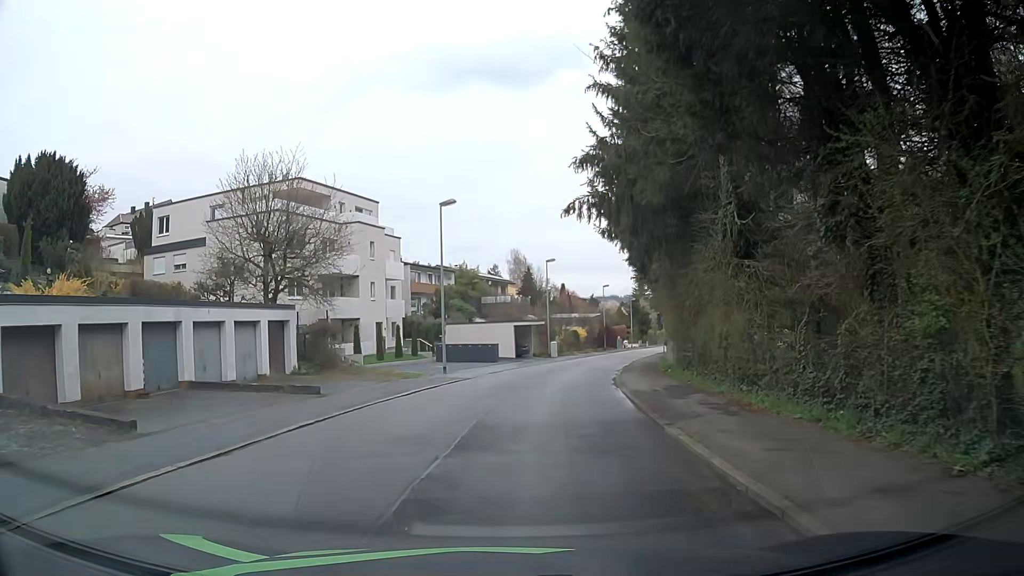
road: residential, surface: asphalt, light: Day
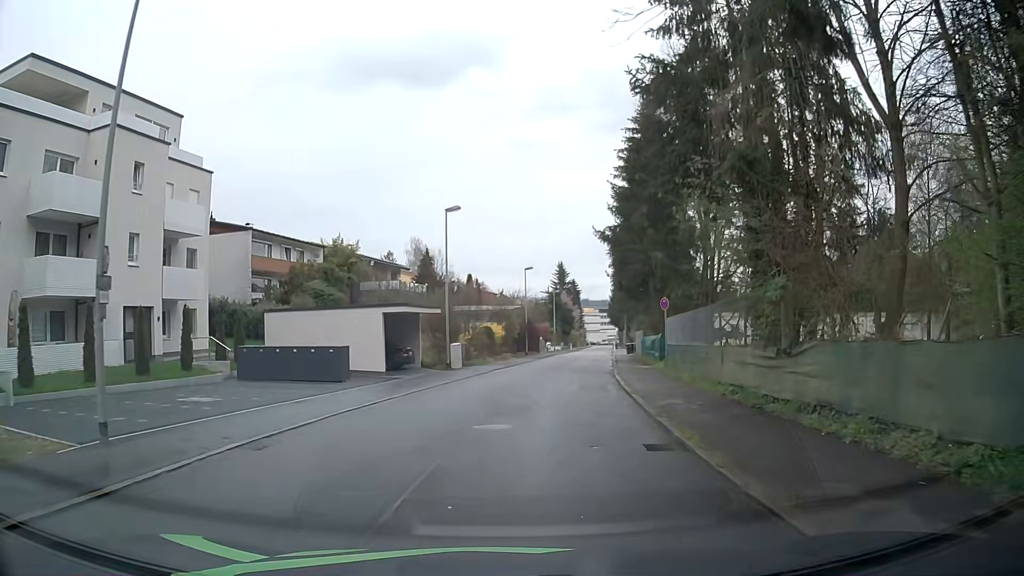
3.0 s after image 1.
(+1.6, +22.2) m; +7°
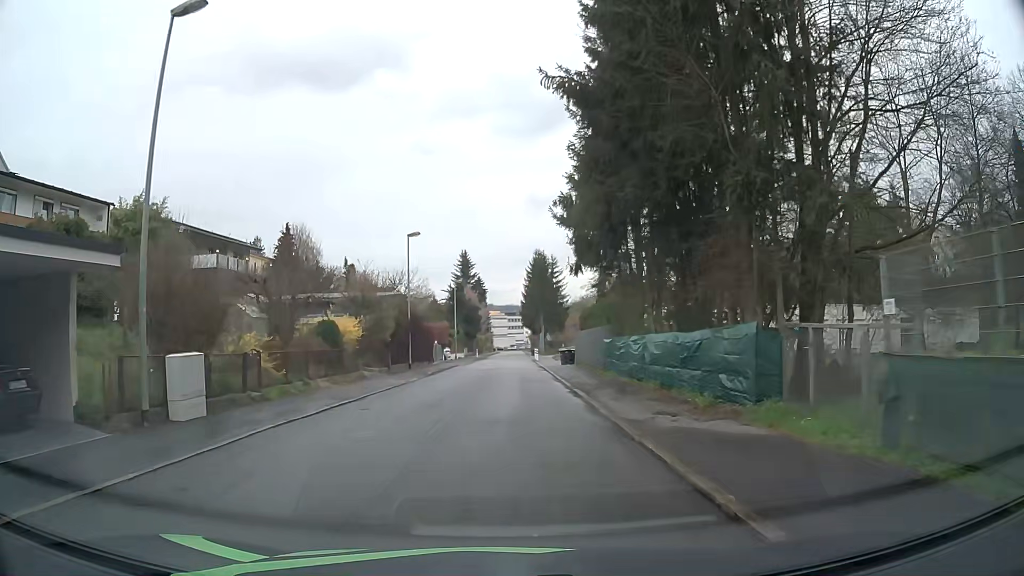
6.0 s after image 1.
(+2.1, +22.3) m; +9°
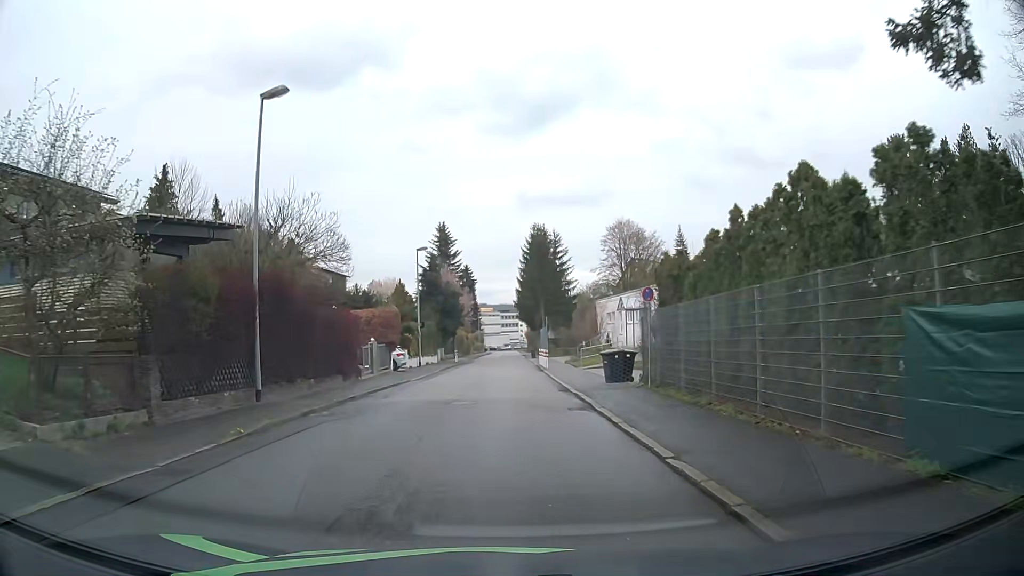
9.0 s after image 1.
(+0.3, +24.2) m; 0°
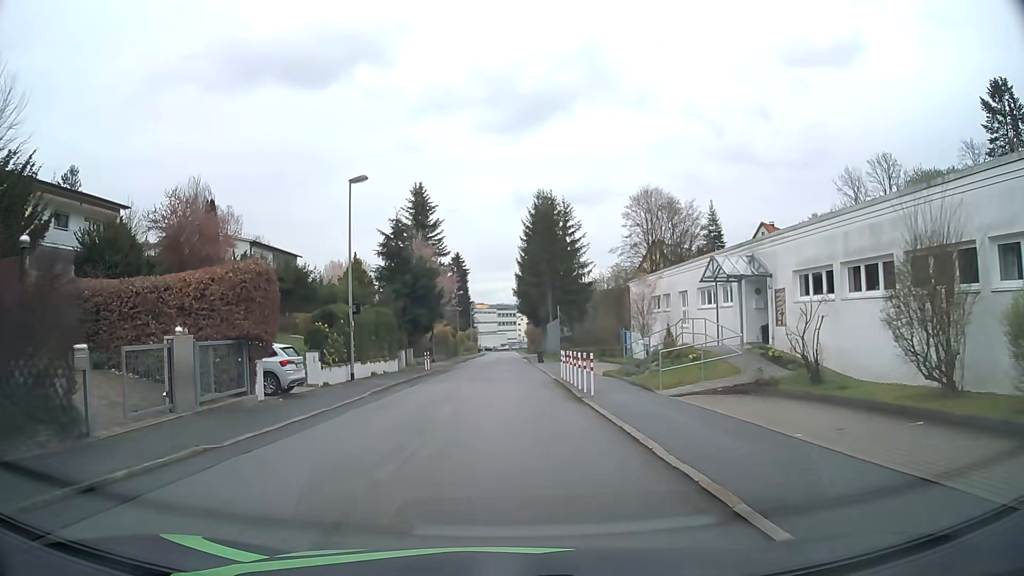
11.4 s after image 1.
(+0.3, +20.2) m; +1°
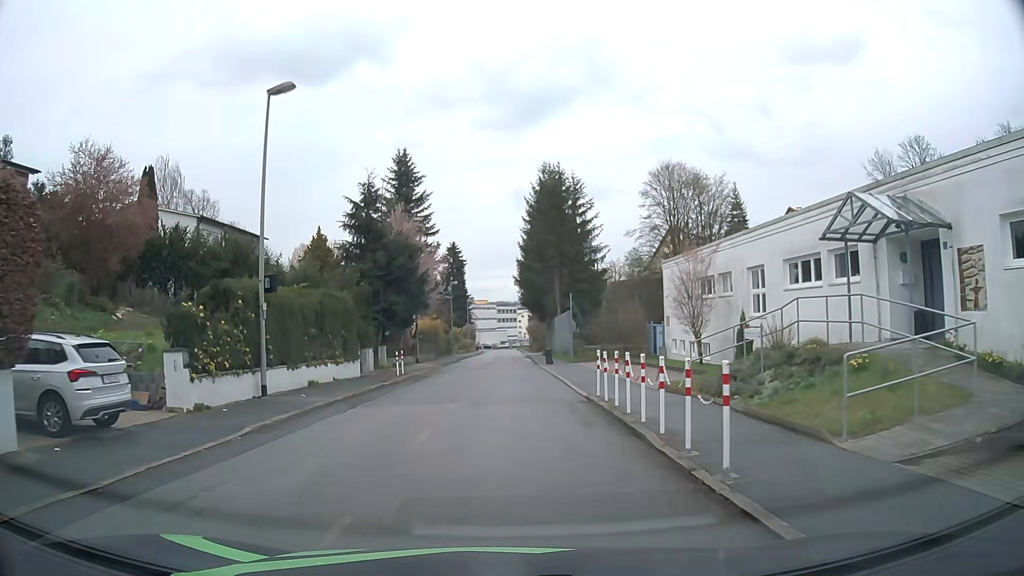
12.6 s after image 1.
(0.0, +10.2) m; 0°
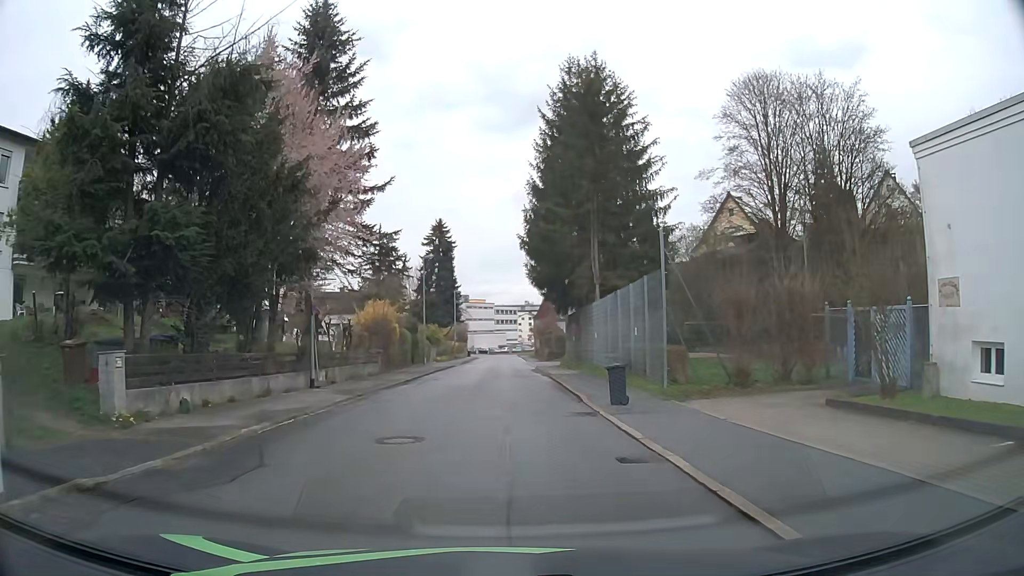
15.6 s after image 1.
(+0.1, +25.4) m; 0°
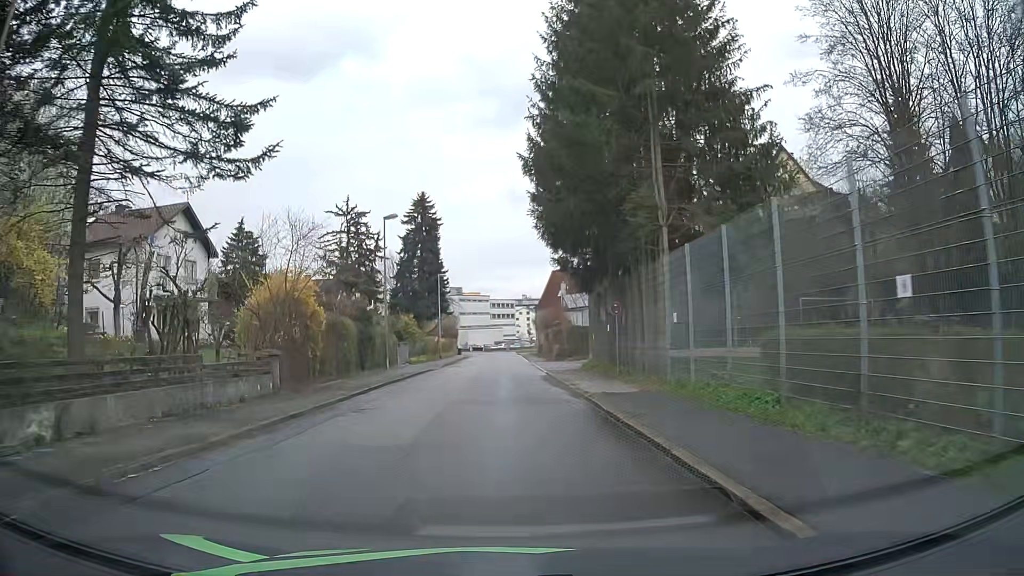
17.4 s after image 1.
(+0.2, +15.3) m; +1°
(0, +10) (0, +20) (0, +30) (0, +40) (0, +50) (0, +60) (0, +70) (0, +80) (0, +90) (-1, +100) m
